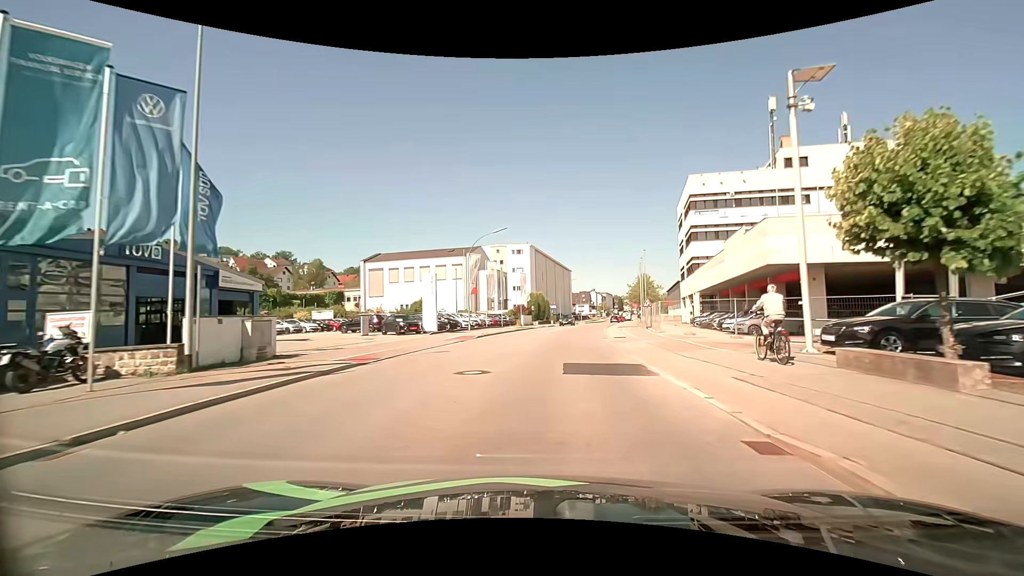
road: tertiary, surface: asphalt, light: Day
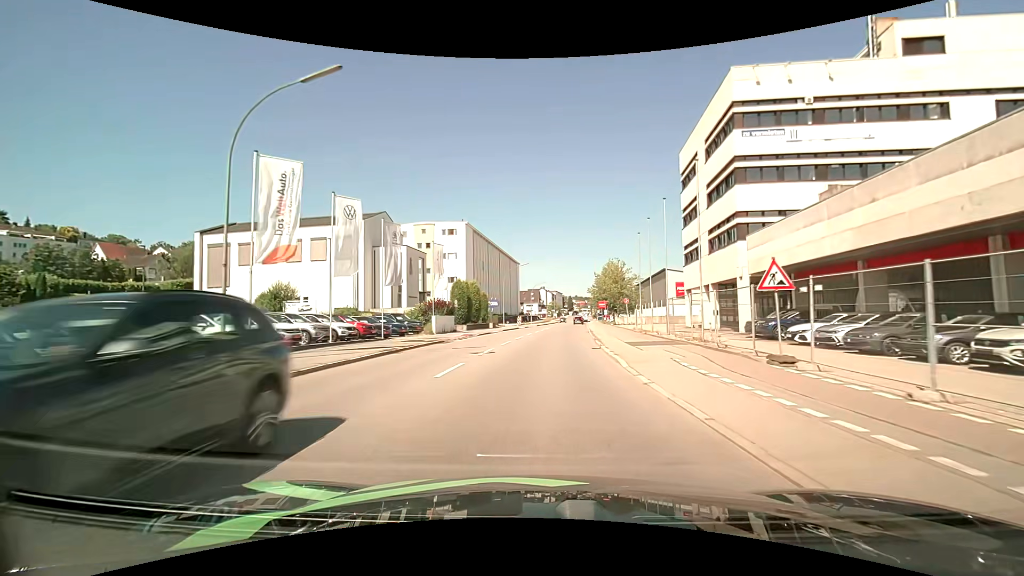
(+1.8, +28.9) m; +6°
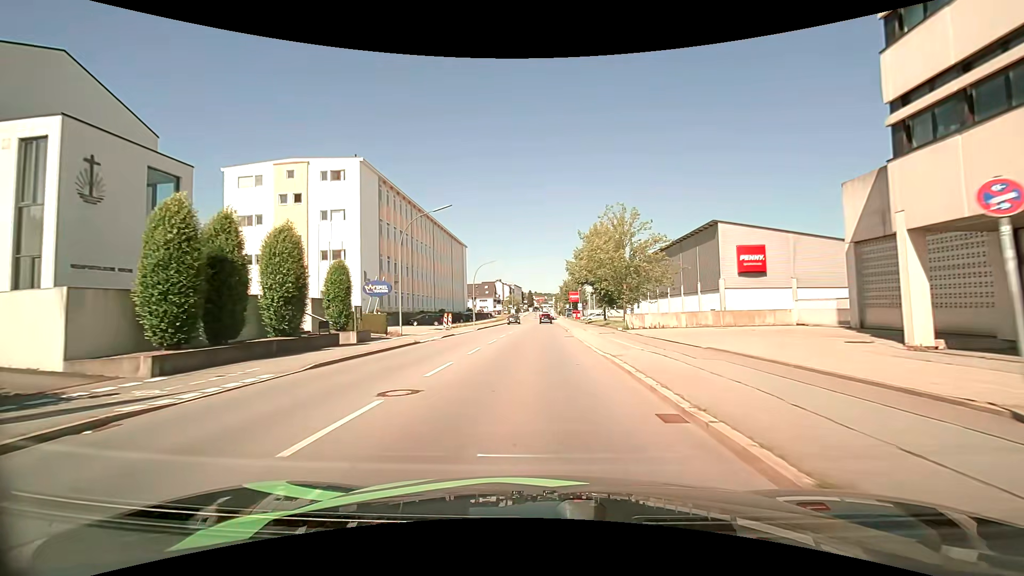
(+1.6, +35.9) m; +5°
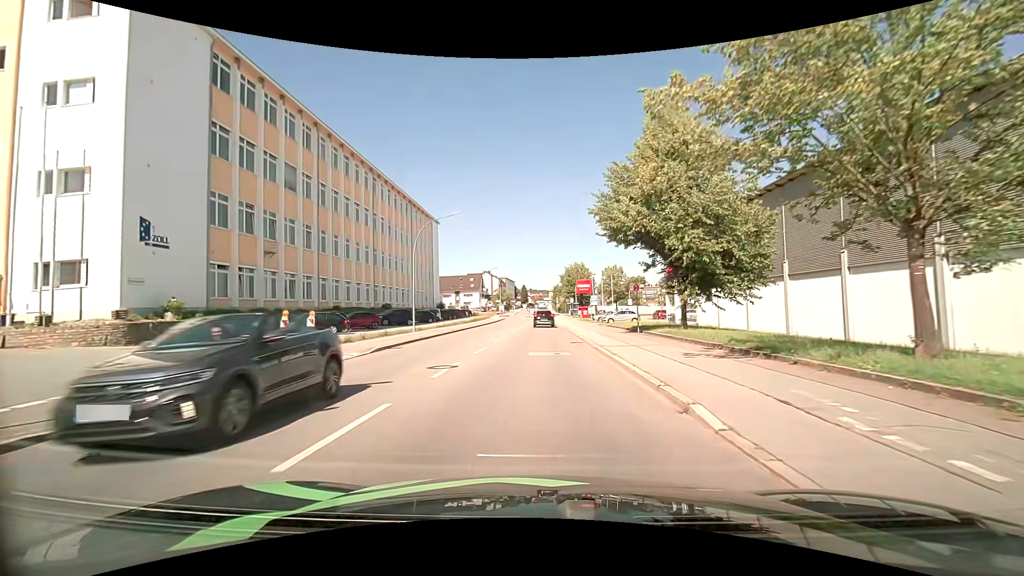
(+0.1, +30.6) m; 0°
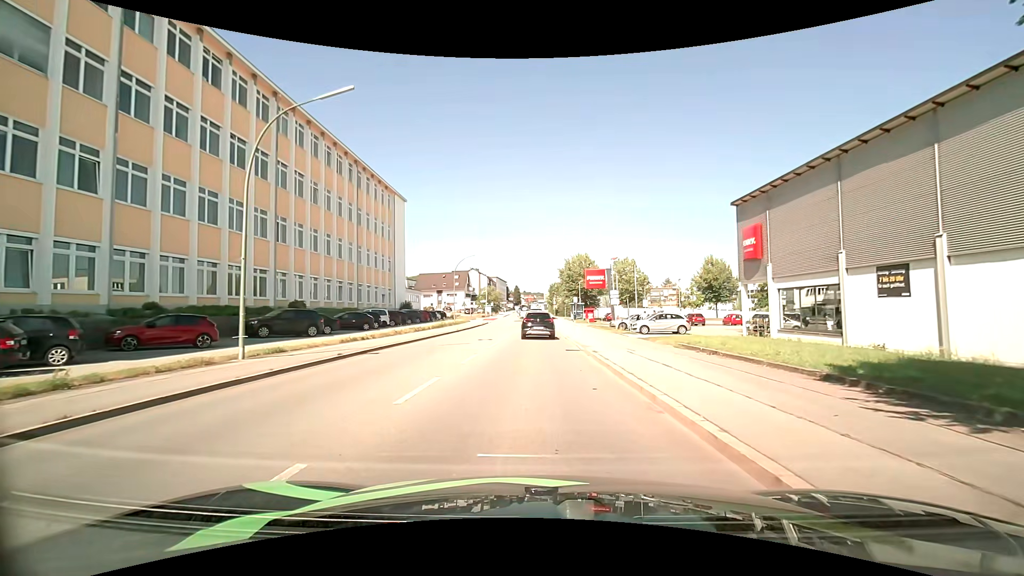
(+0.1, +21.1) m; 0°
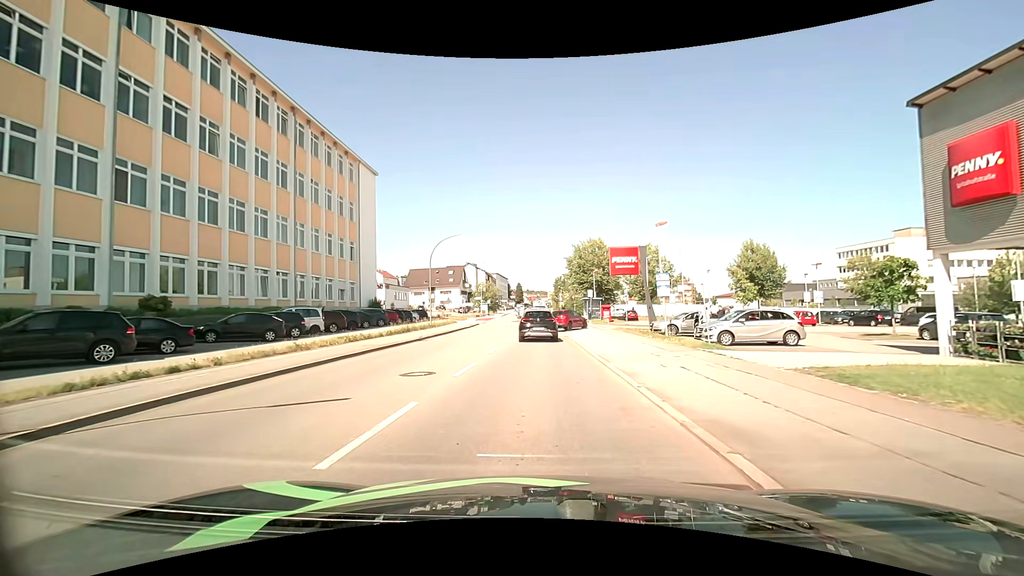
(+0.3, +15.2) m; 0°
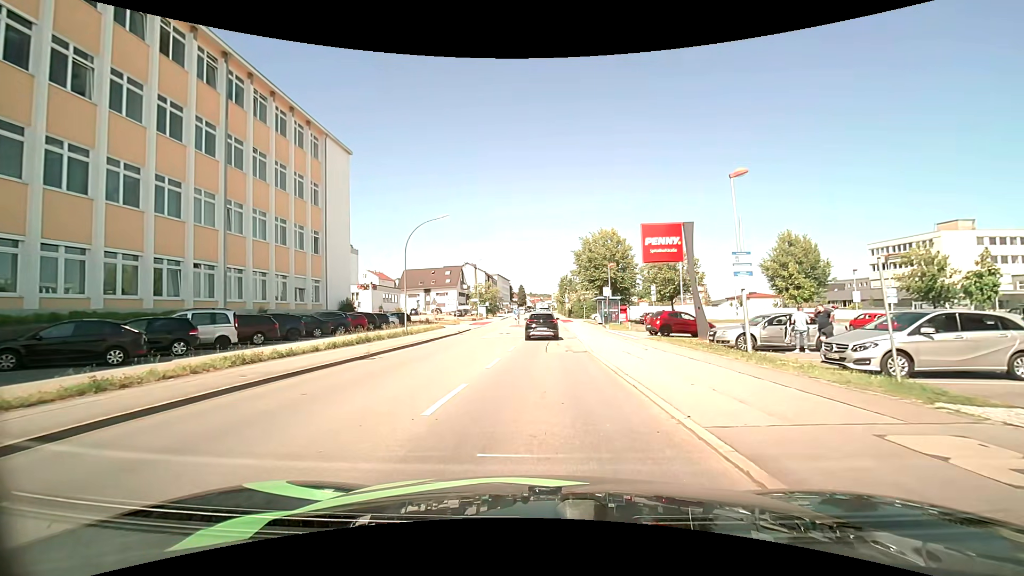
(+0.1, +9.8) m; +1°
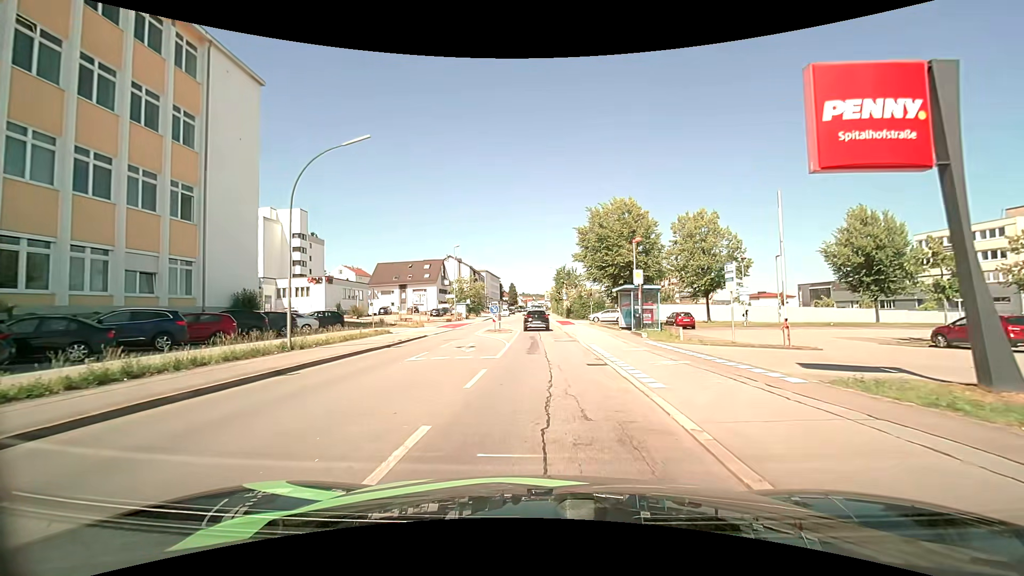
(-0.1, +16.4) m; 0°
(0, +10) (0, +20) (0, +30) (0, +40) (-1, +50) (-1, +60) (-1, +70) (-1, +80) (-1, +90) (-2, +100) m
